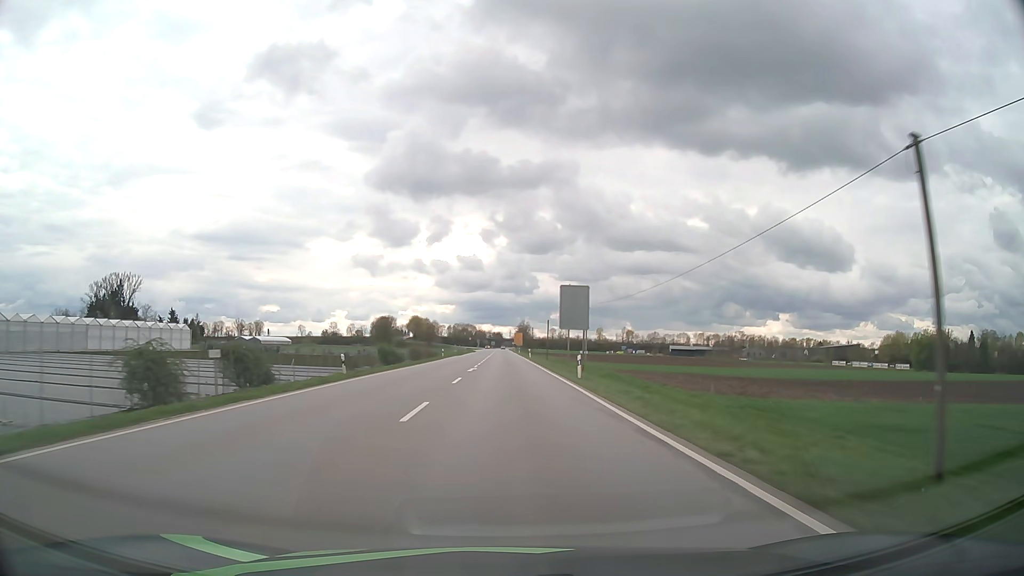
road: primary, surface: asphalt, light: Day
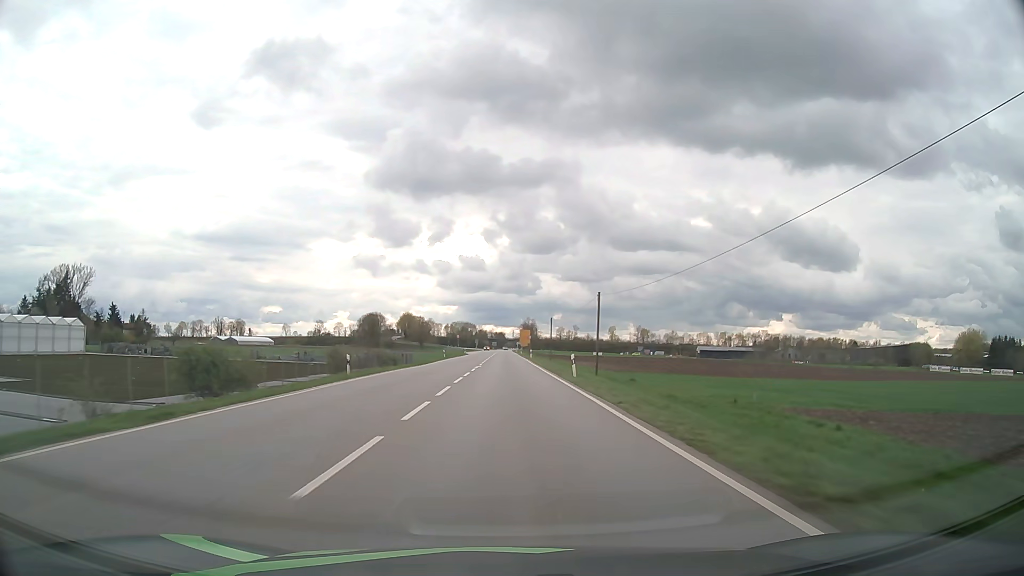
(-0.1, +48.0) m; 0°
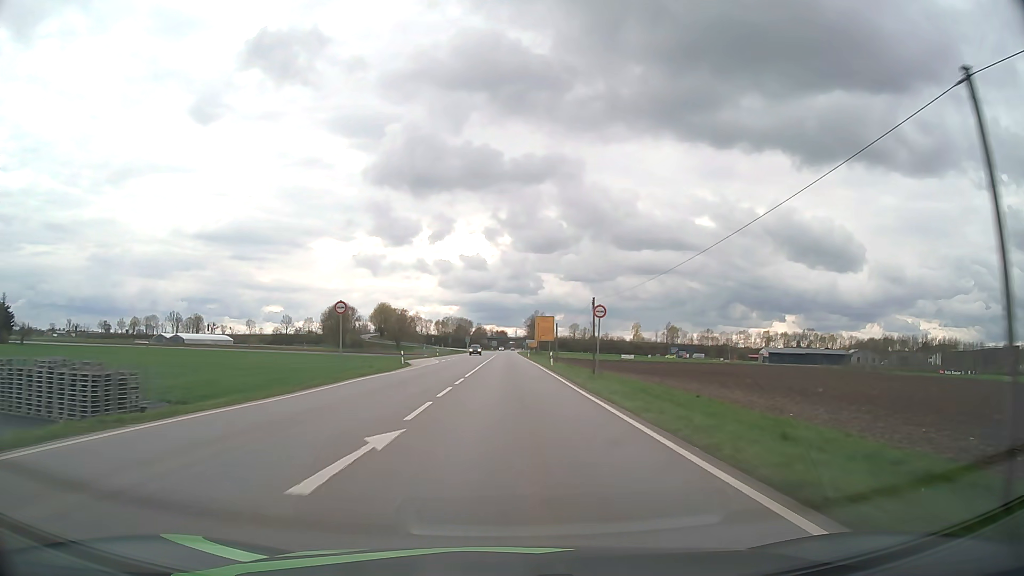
(-0.5, +79.7) m; 0°
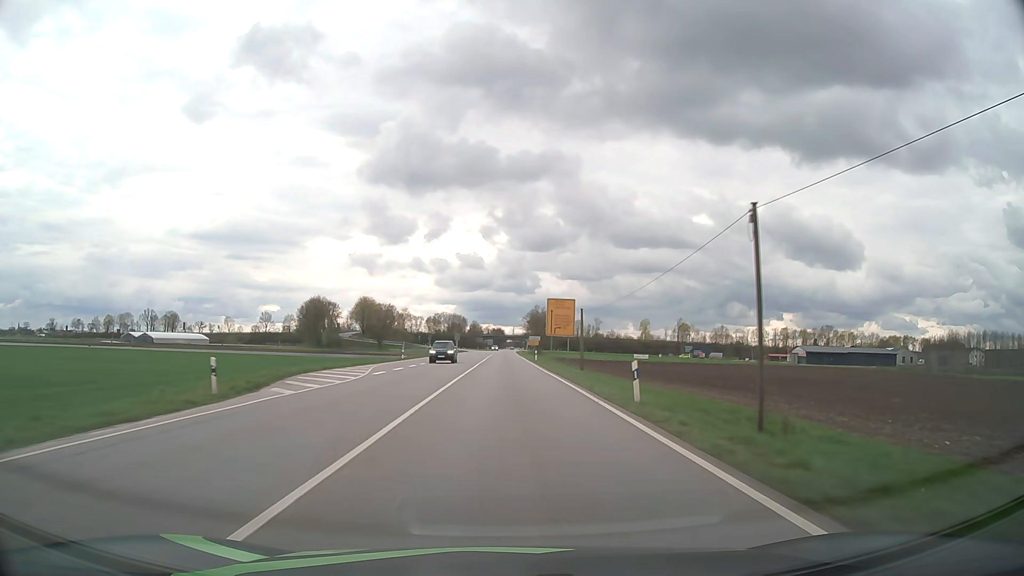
(+0.1, +31.8) m; 0°
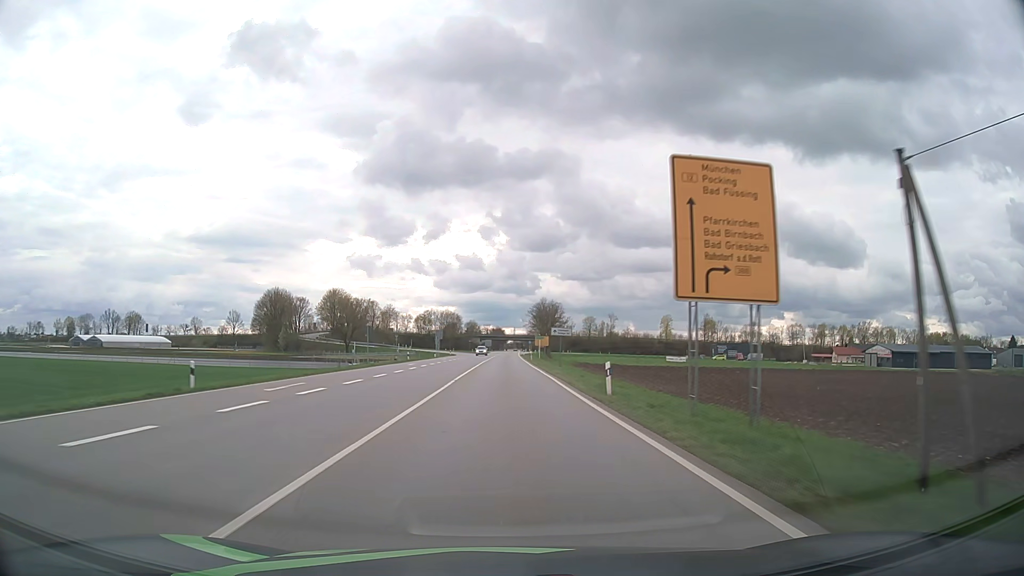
(+0.2, +47.6) m; 0°
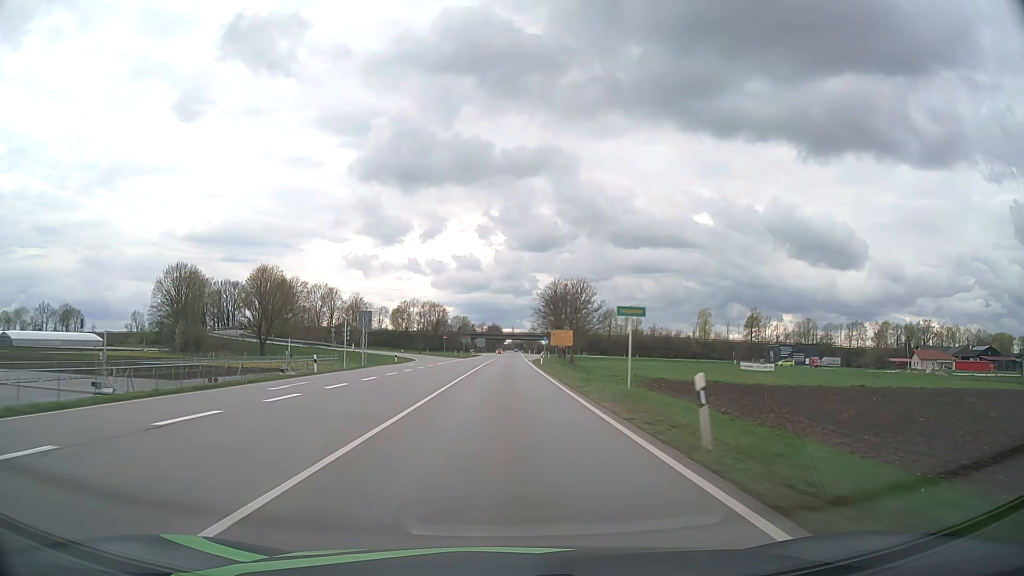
(0.0, +63.3) m; 0°
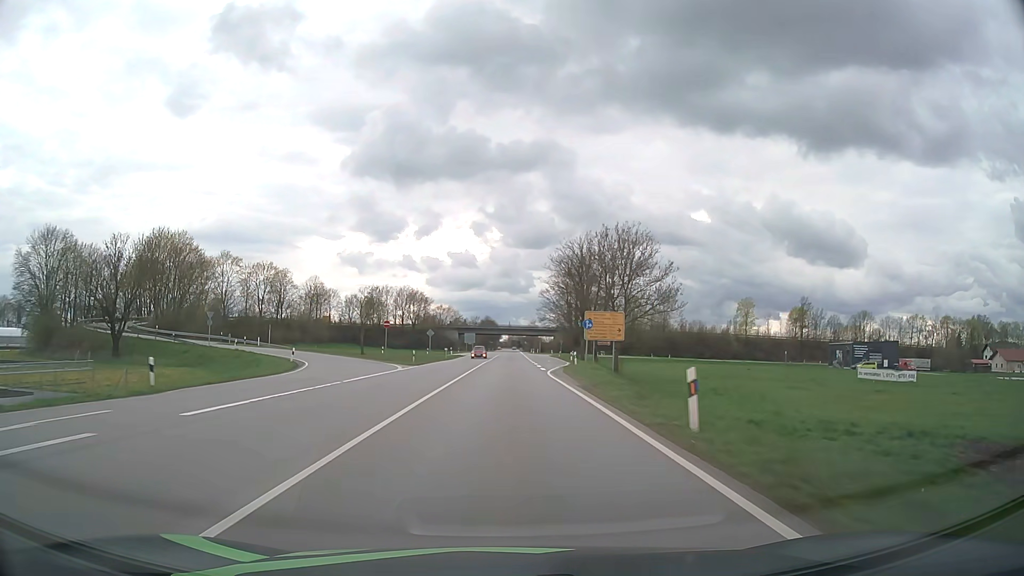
(+0.1, +47.4) m; 0°
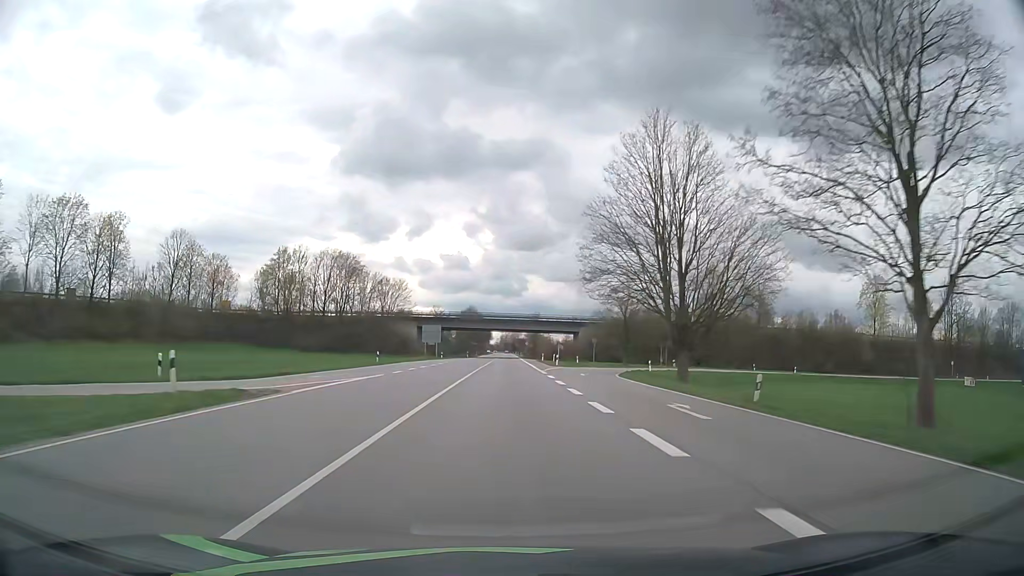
(+0.4, +78.9) m; +1°
(0, +10) (0, +20) (0, +30) (0, +40) (0, +50) (0, +60) (0, +70) (0, +80) (0, +90) (0, +100) m
